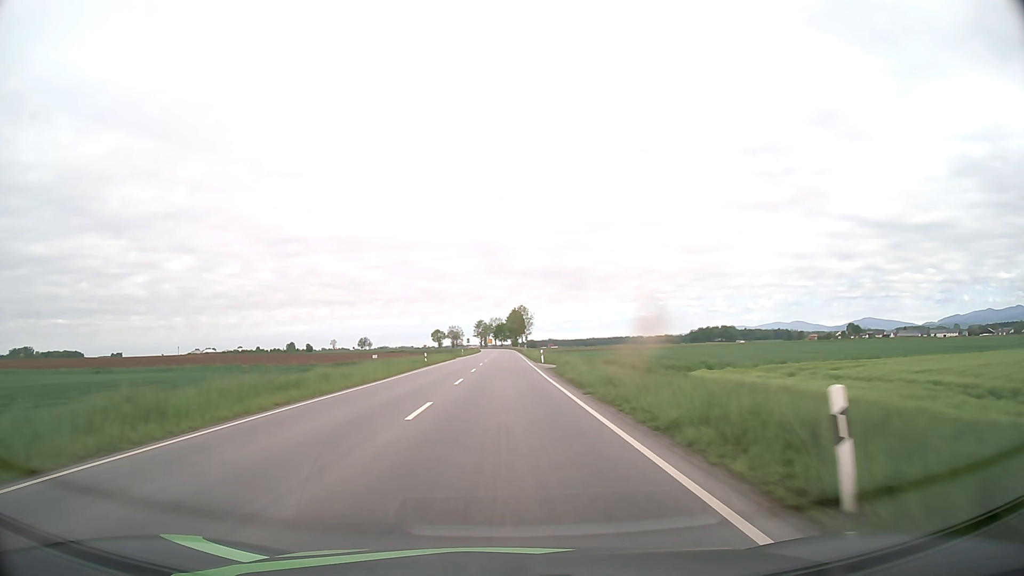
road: primary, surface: asphalt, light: Day
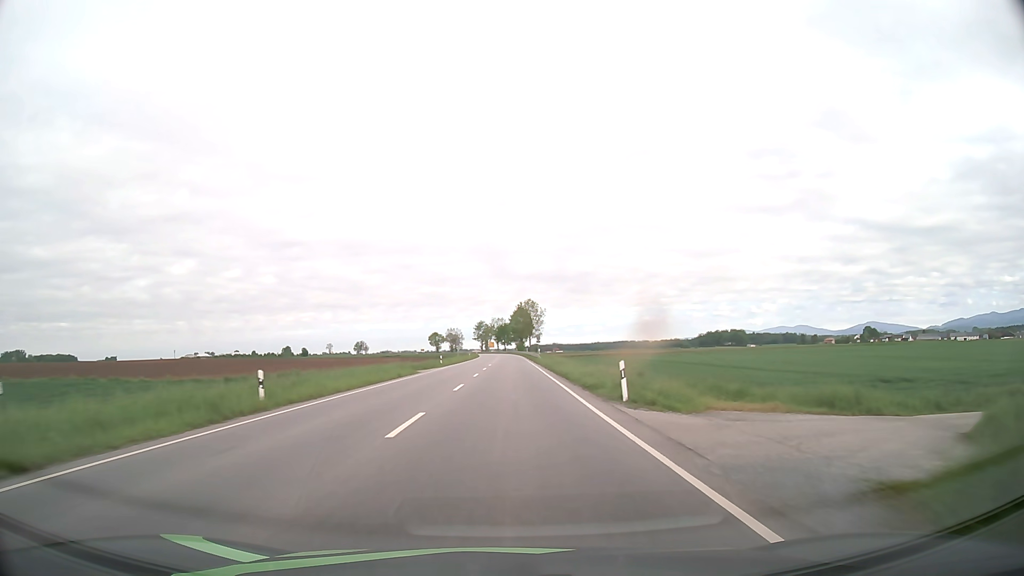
(-0.1, +38.6) m; 0°
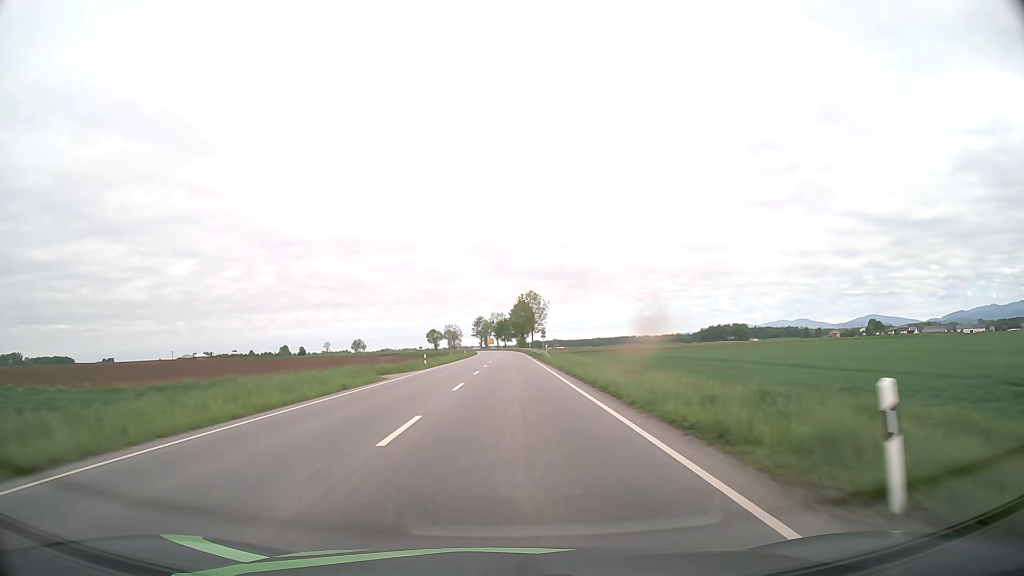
(0.0, +13.2) m; 0°
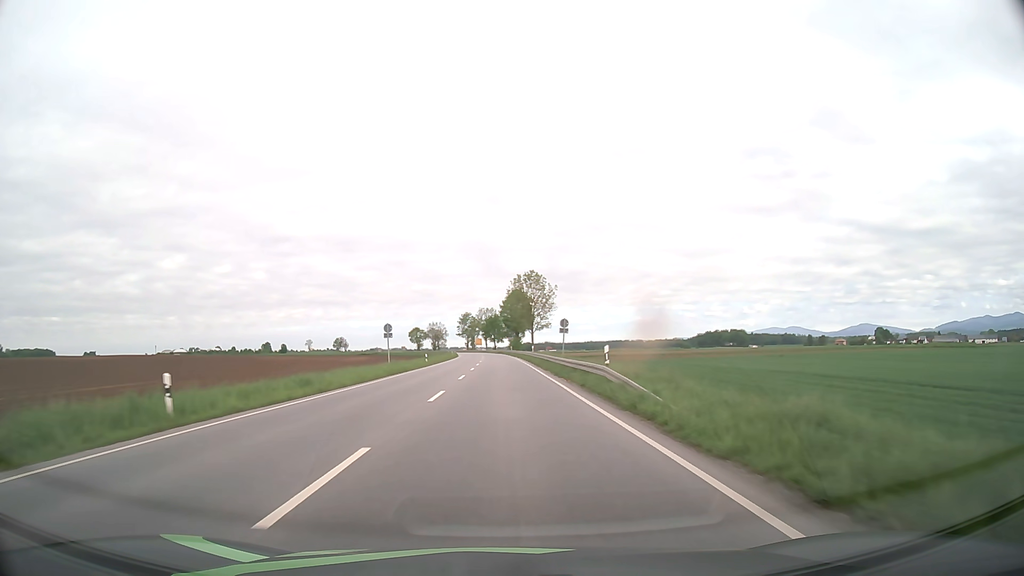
(+0.2, +40.4) m; +1°
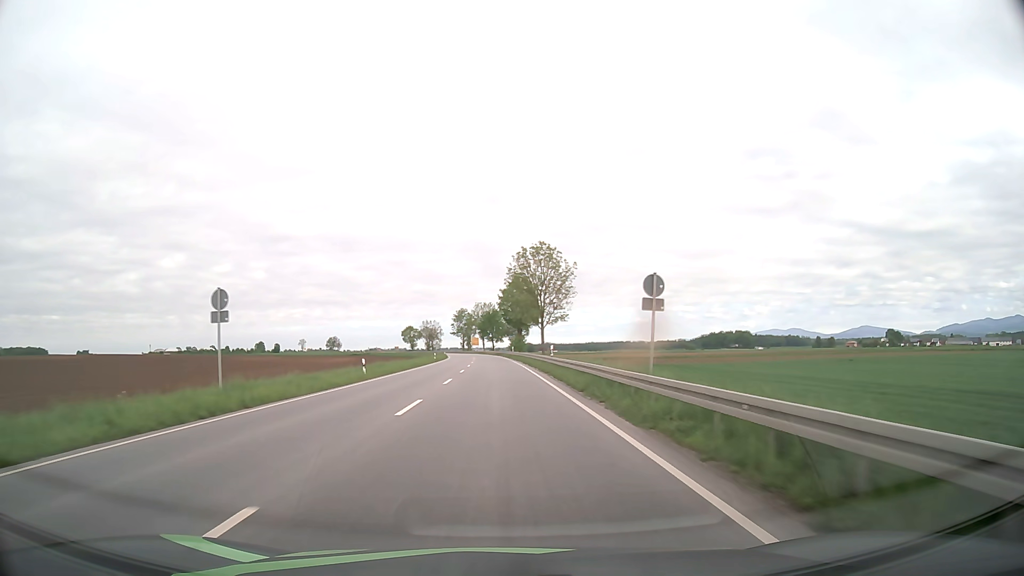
(0.0, +27.7) m; 0°
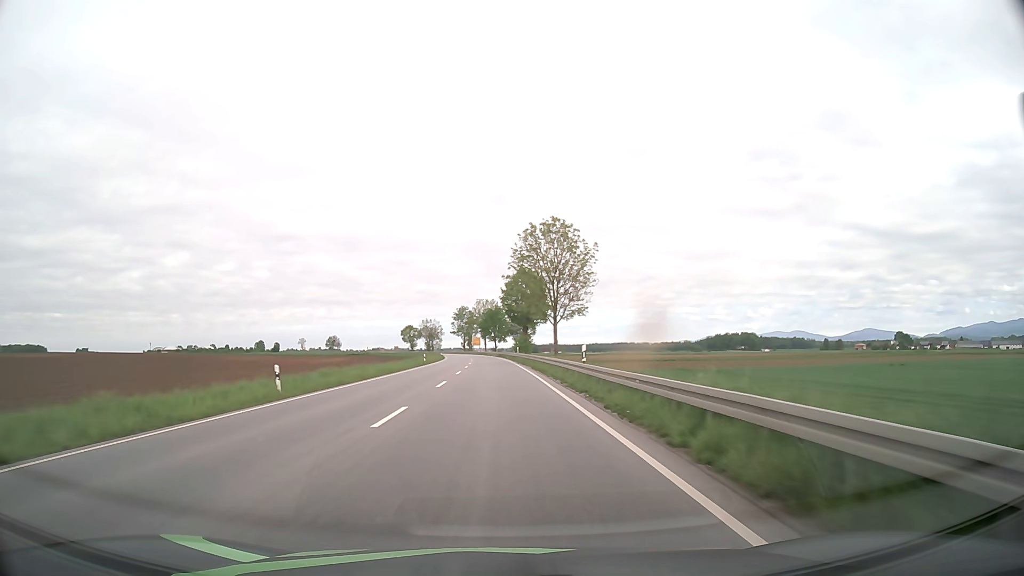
(0.0, +14.2) m; 0°
